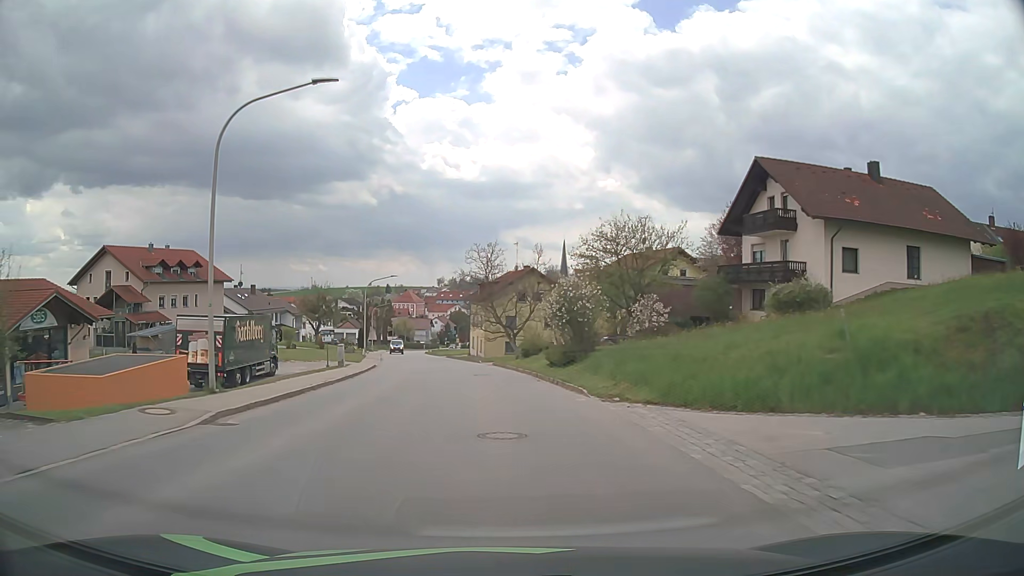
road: tertiary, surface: asphalt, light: Day
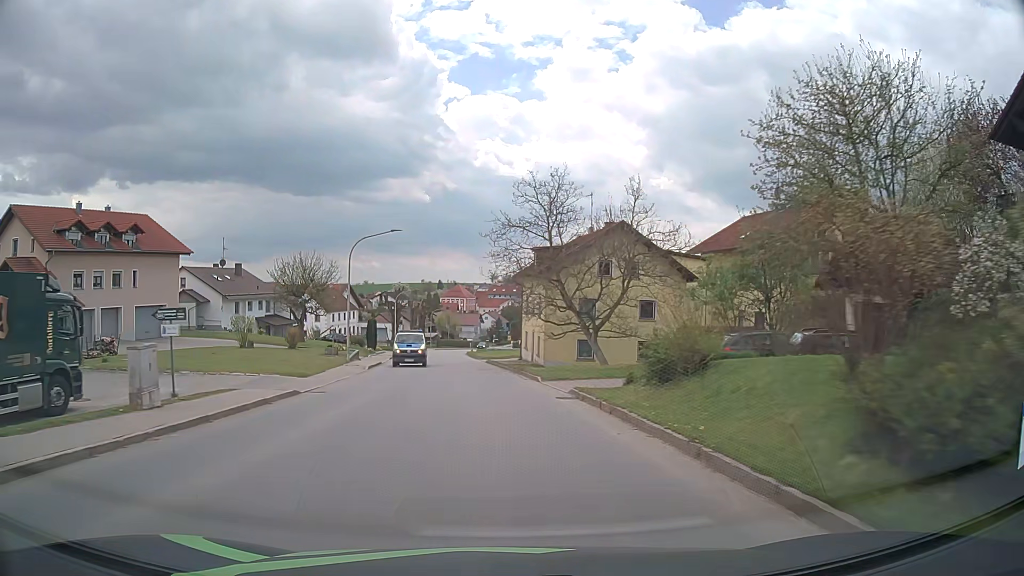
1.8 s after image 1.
(-1.0, +23.9) m; -5°
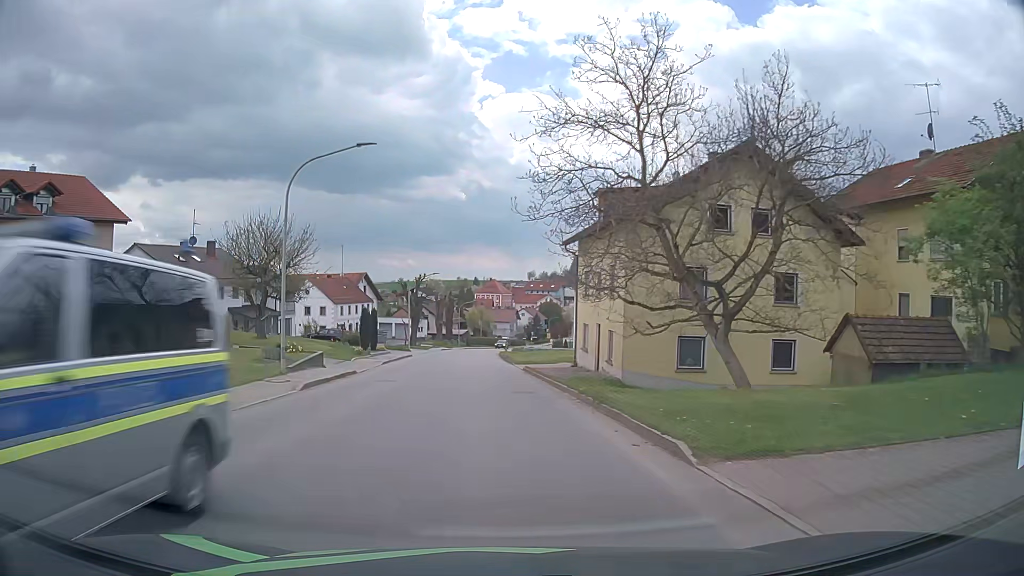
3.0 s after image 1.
(-0.4, +16.2) m; -3°
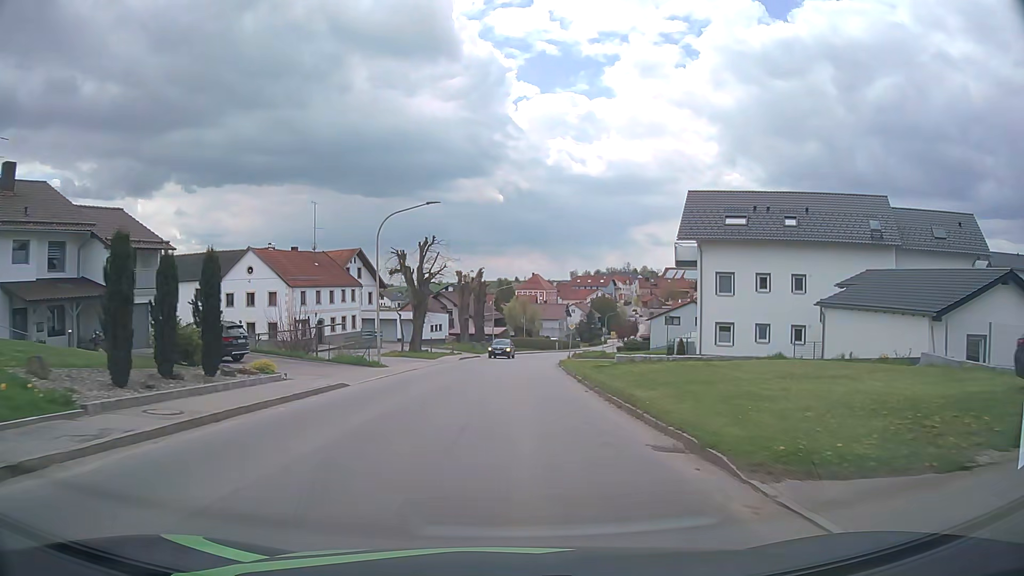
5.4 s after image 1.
(-1.5, +33.3) m; -3°
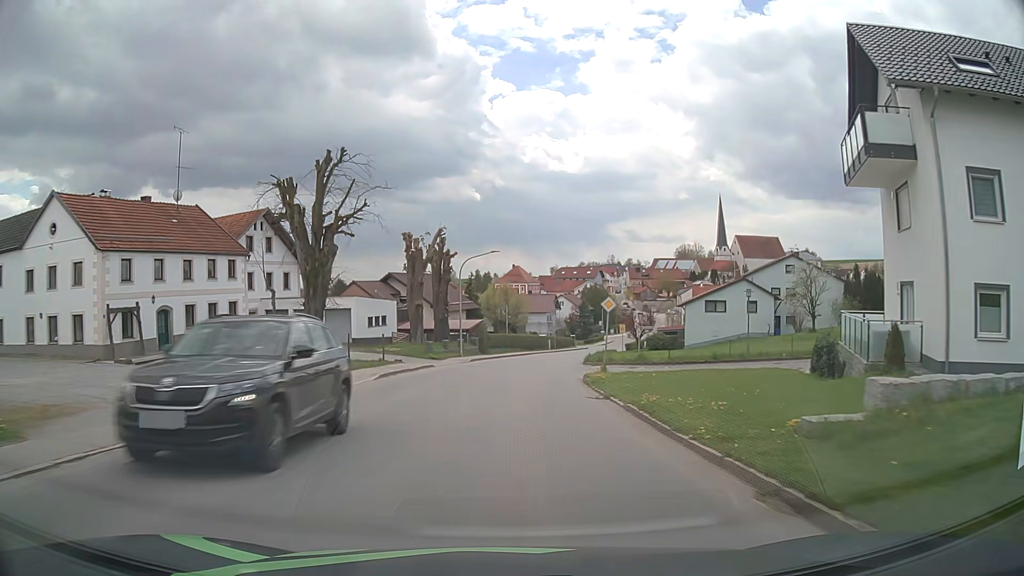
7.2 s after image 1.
(+0.2, +25.1) m; +2°
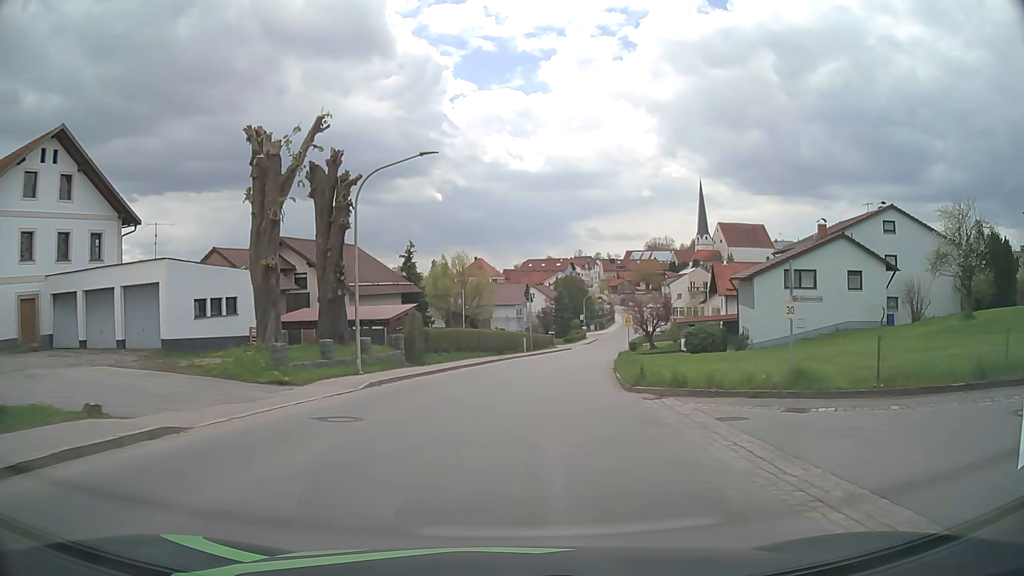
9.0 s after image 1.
(+0.5, +24.5) m; +3°
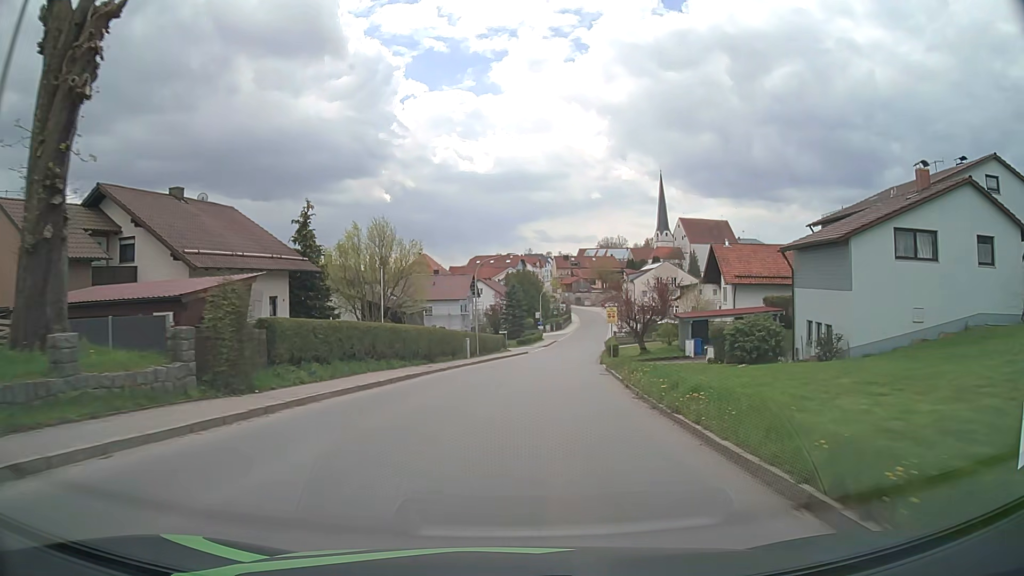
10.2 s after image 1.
(+0.6, +16.1) m; +5°
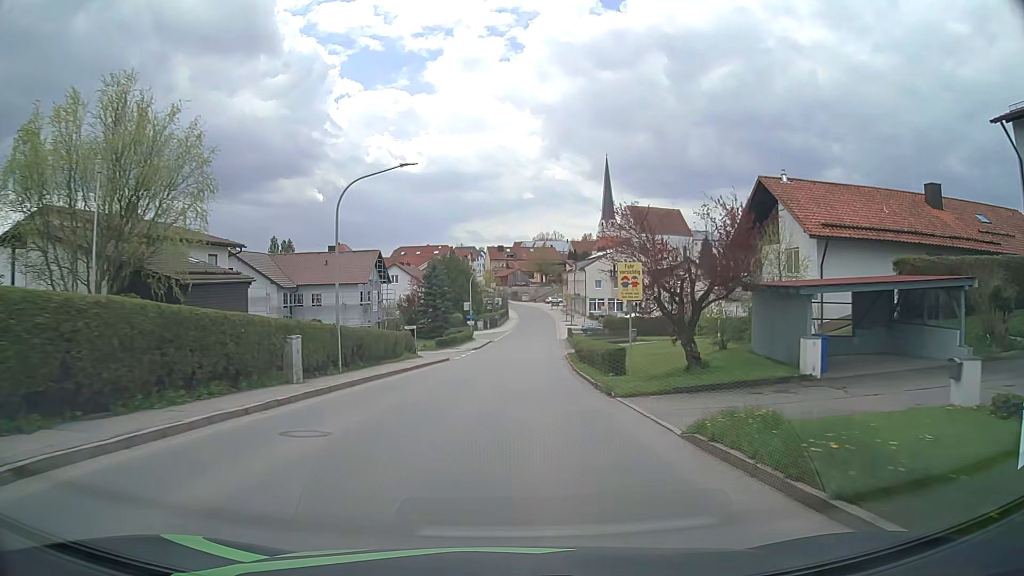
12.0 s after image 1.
(+1.3, +24.1) m; +6°
